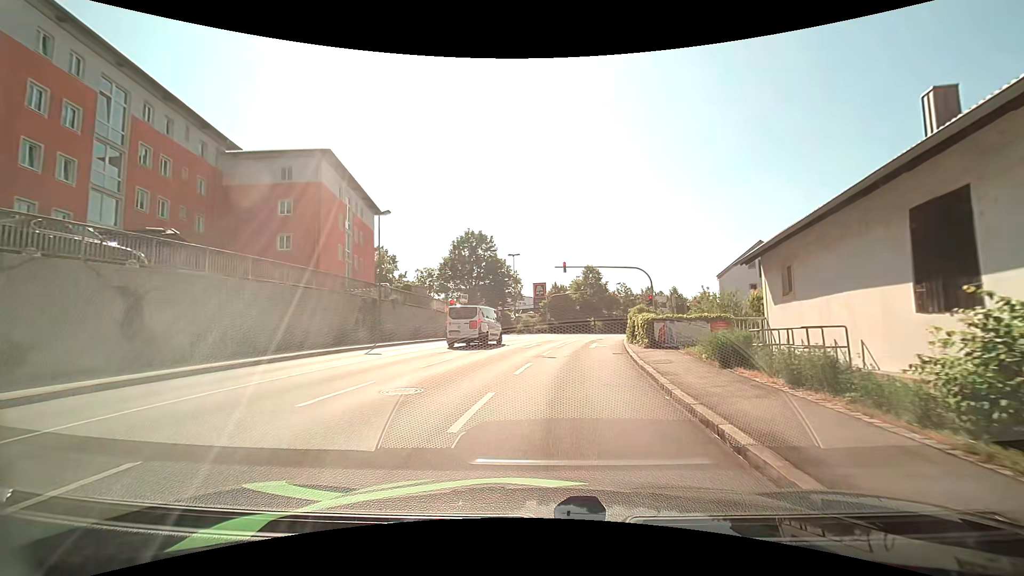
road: tertiary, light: Day
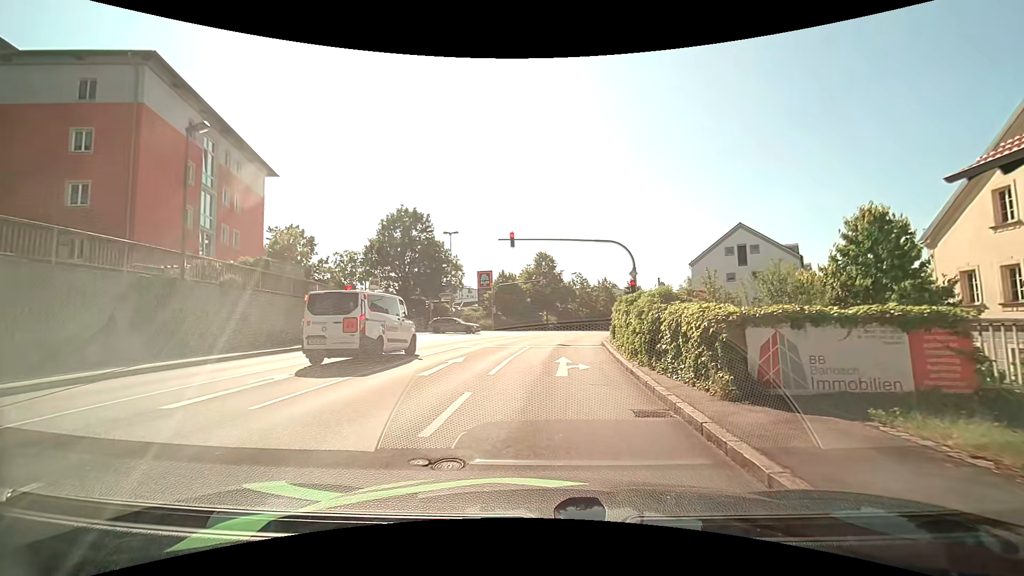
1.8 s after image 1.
(+0.6, +12.2) m; +6°
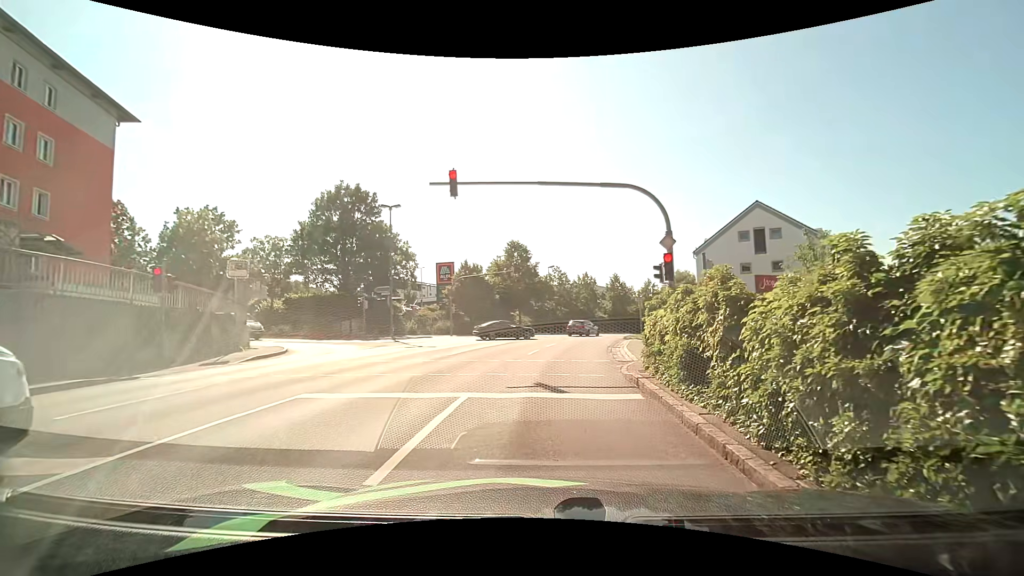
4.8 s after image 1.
(+0.4, +12.2) m; +3°
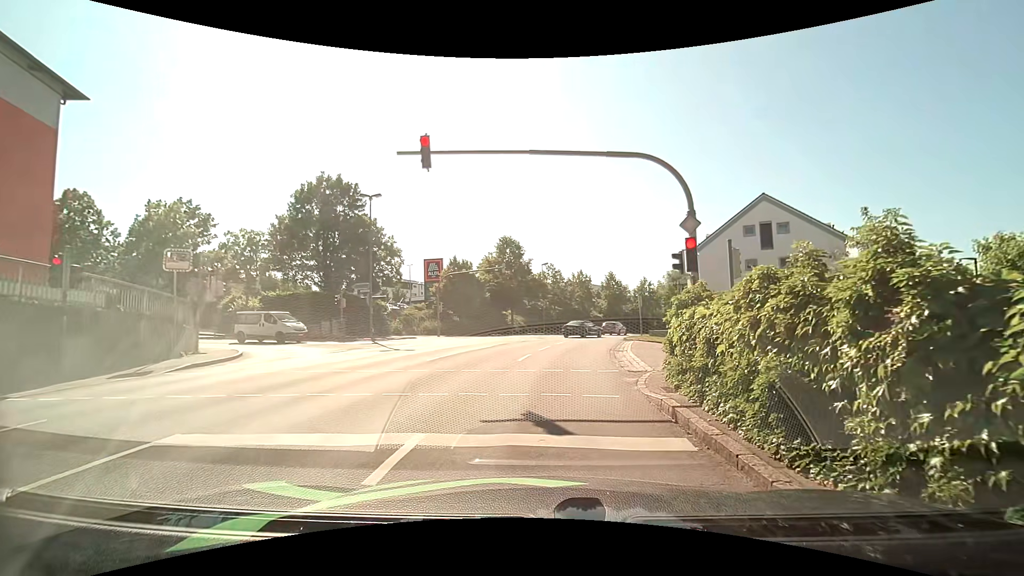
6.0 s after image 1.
(0.0, +3.0) m; -1°
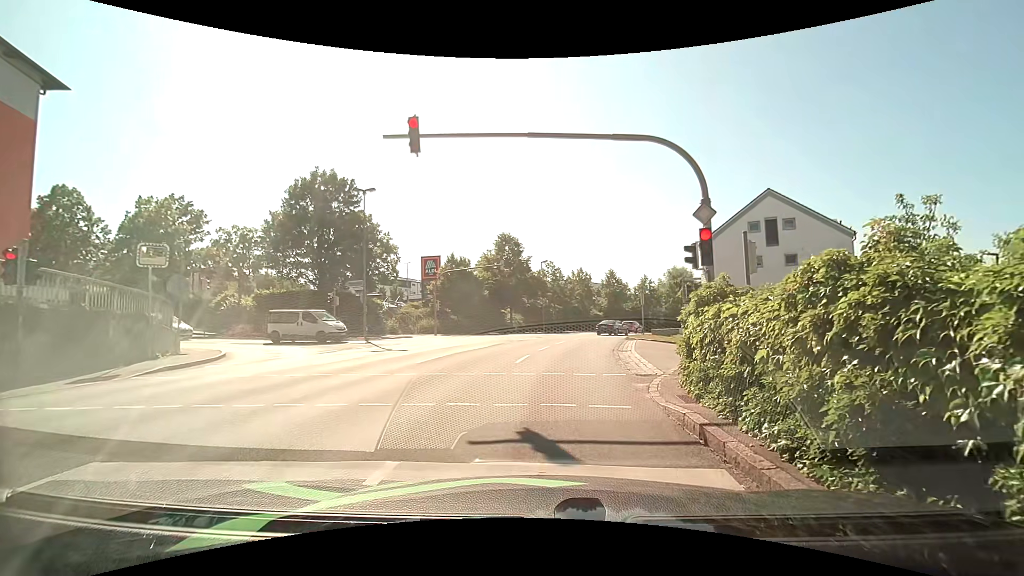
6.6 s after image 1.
(0.0, +1.1) m; +1°
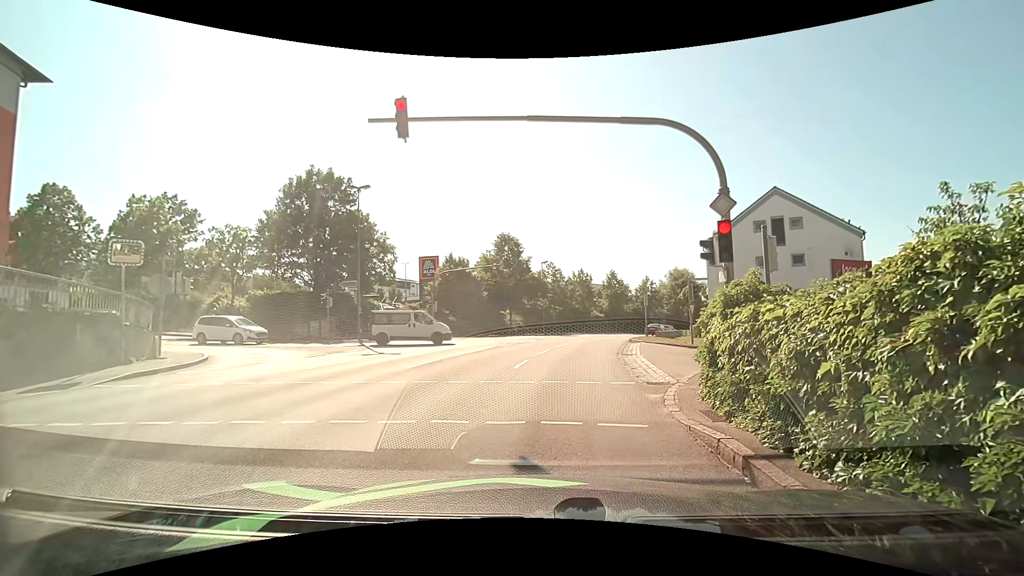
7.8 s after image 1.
(0.0, +1.1) m; 0°
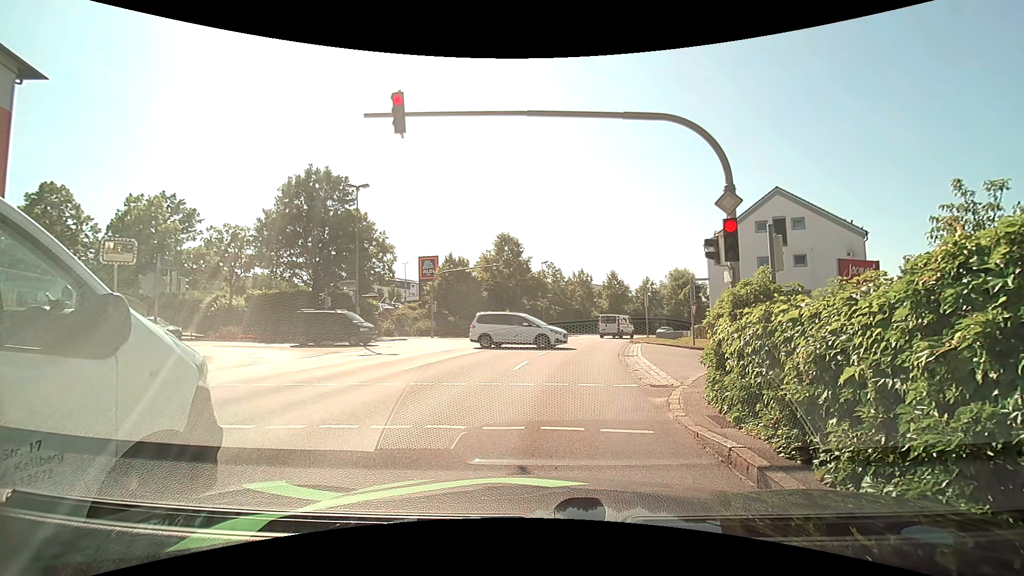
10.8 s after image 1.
(0.0, +0.4) m; 0°
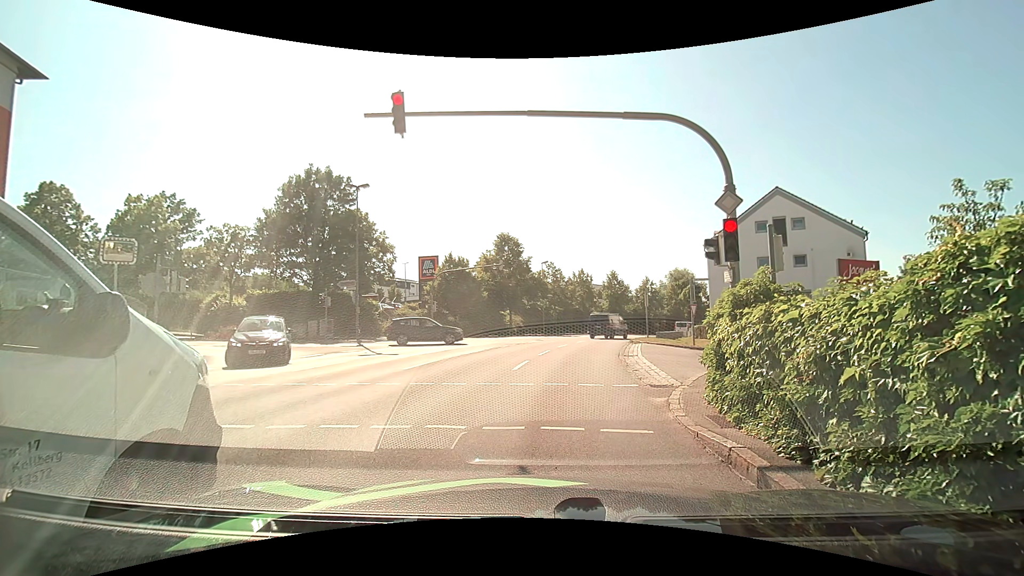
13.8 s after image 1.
(0.0, 0.0) m; 0°
(0, +10) (+1, +20) (+3, +30) (+6, +39) (+9, +49) (+13, +58) (+18, +67) (+23, +76) (+28, +84) (+33, +93) m
